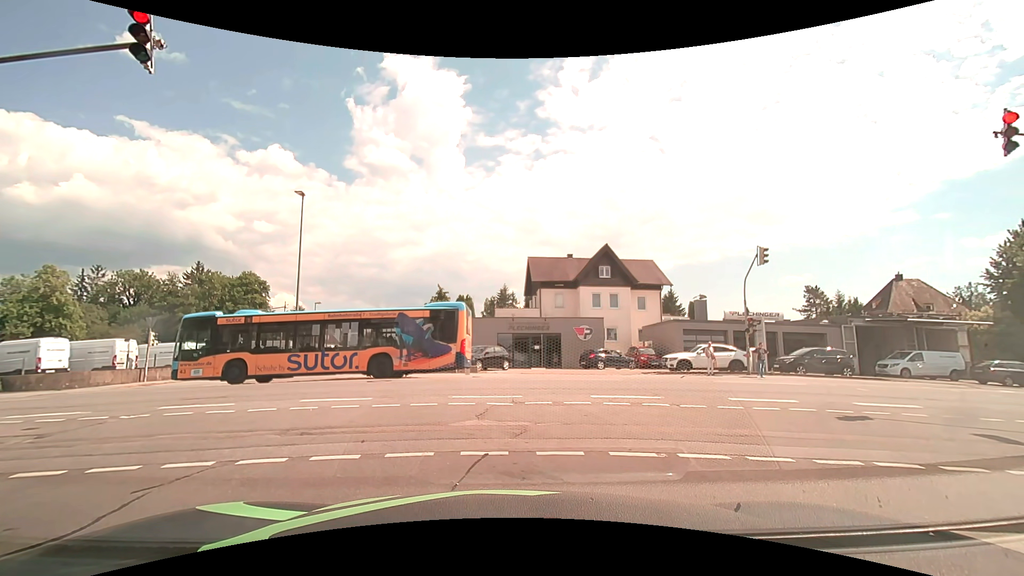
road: residential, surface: asphalt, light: Day
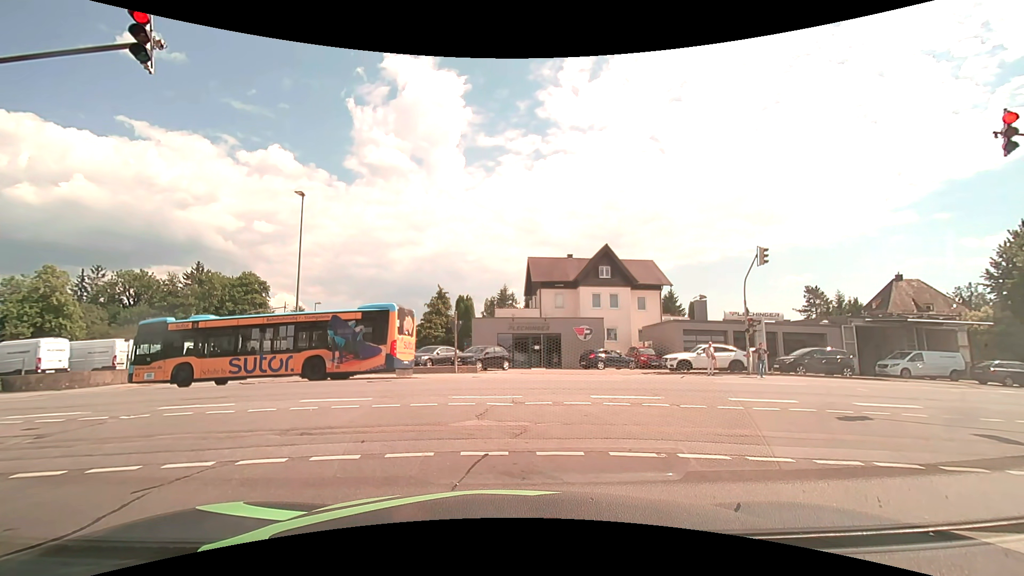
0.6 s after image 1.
(0.0, 0.0) m; 0°
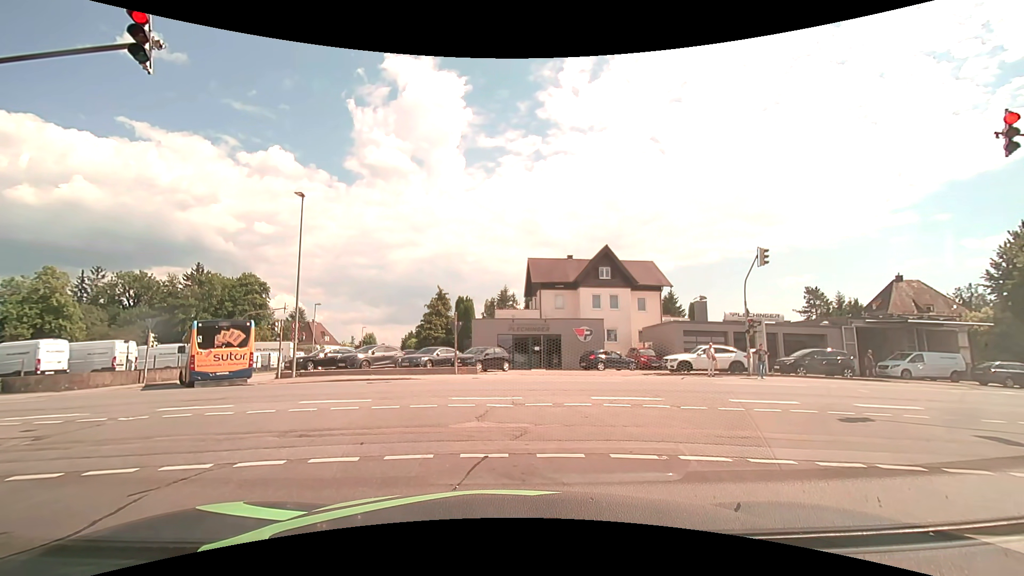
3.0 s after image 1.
(0.0, 0.0) m; 0°
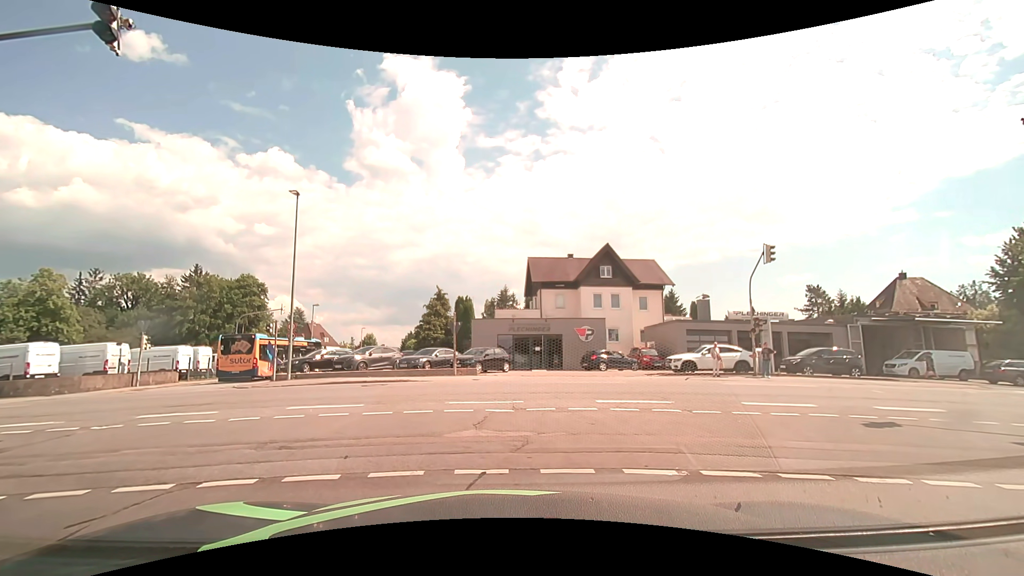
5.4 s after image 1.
(0.0, +0.6) m; 0°
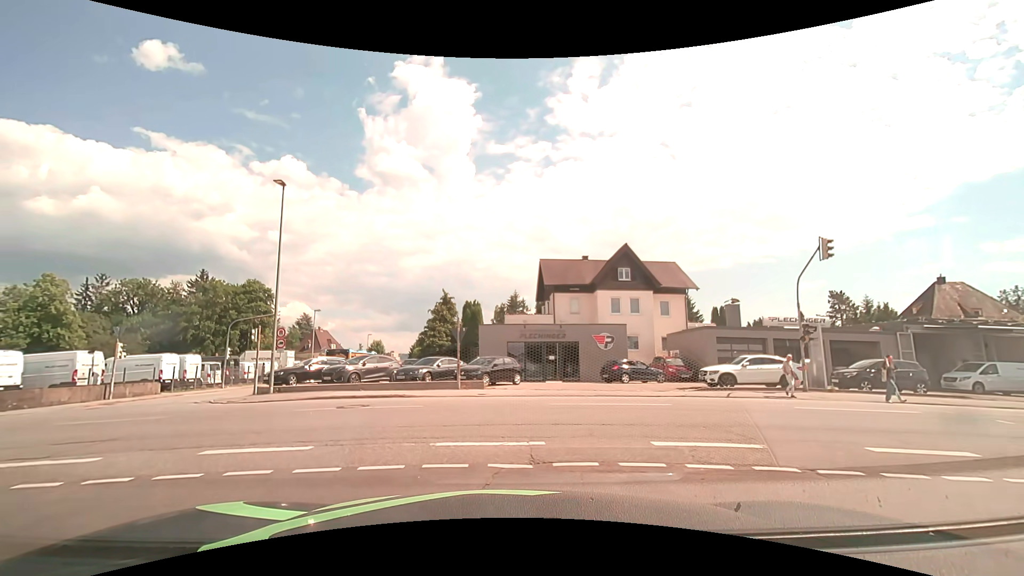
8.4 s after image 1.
(0.0, +3.5) m; -2°
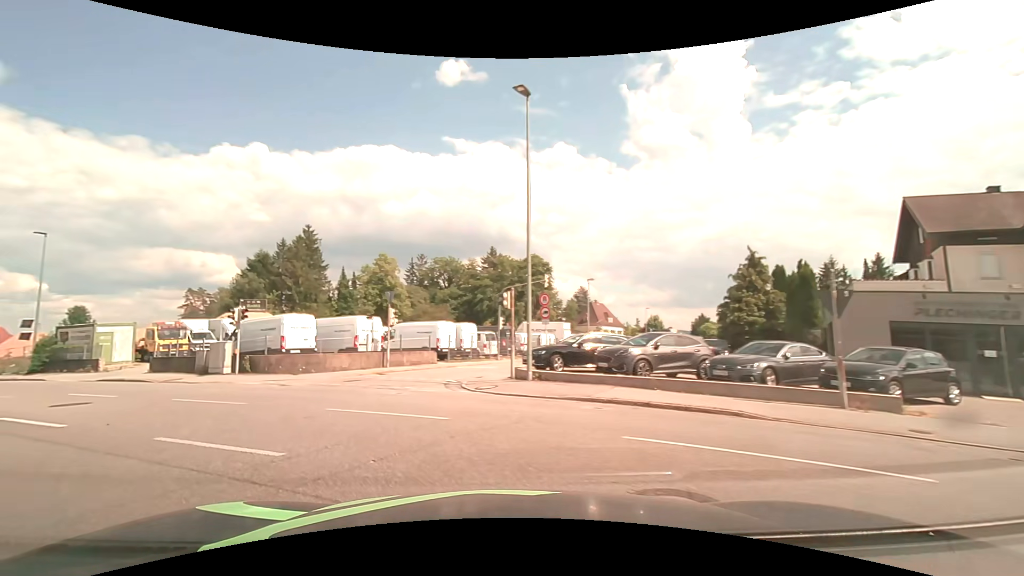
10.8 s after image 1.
(-1.9, +9.4) m; -28°
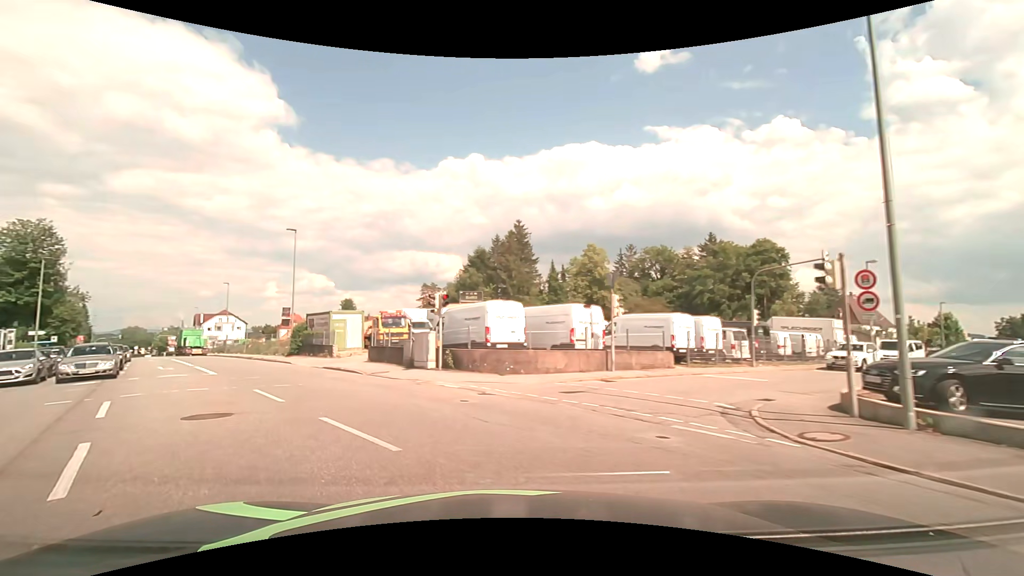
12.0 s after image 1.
(-1.5, +6.5) m; -24°
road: tertiary
